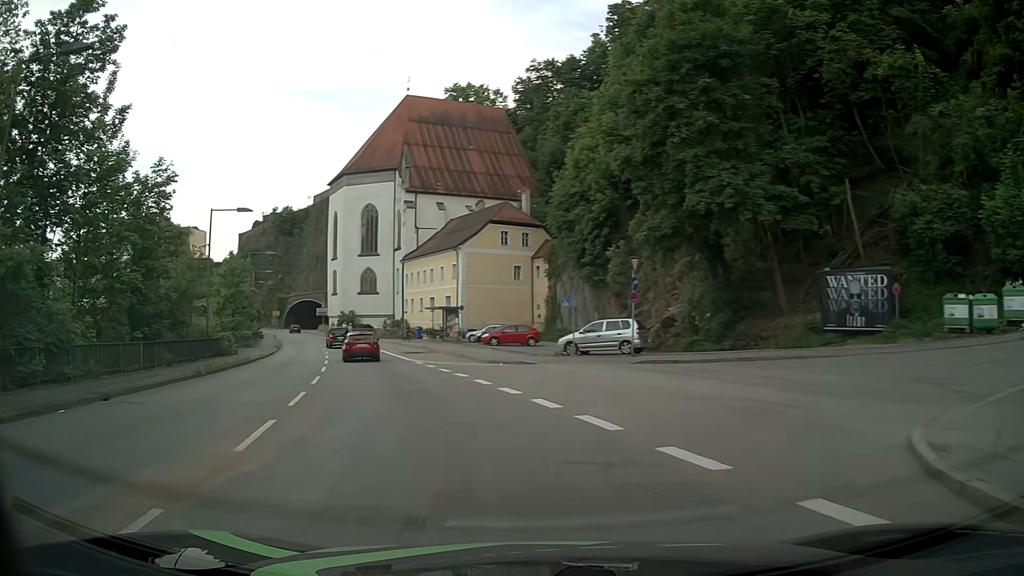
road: primary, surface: asphalt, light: Day
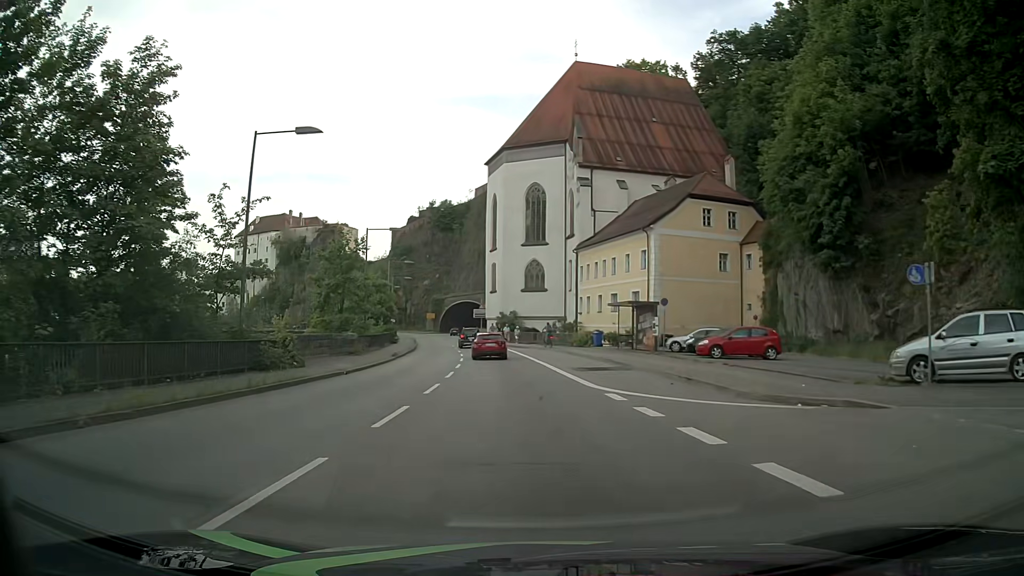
(-2.9, +15.8) m; -15°
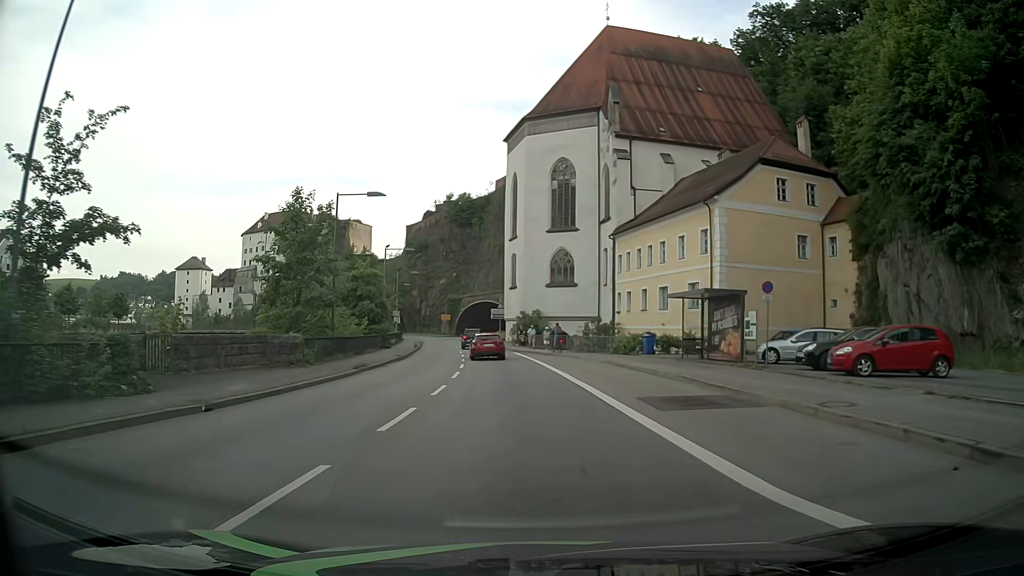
(-0.2, +12.4) m; -2°
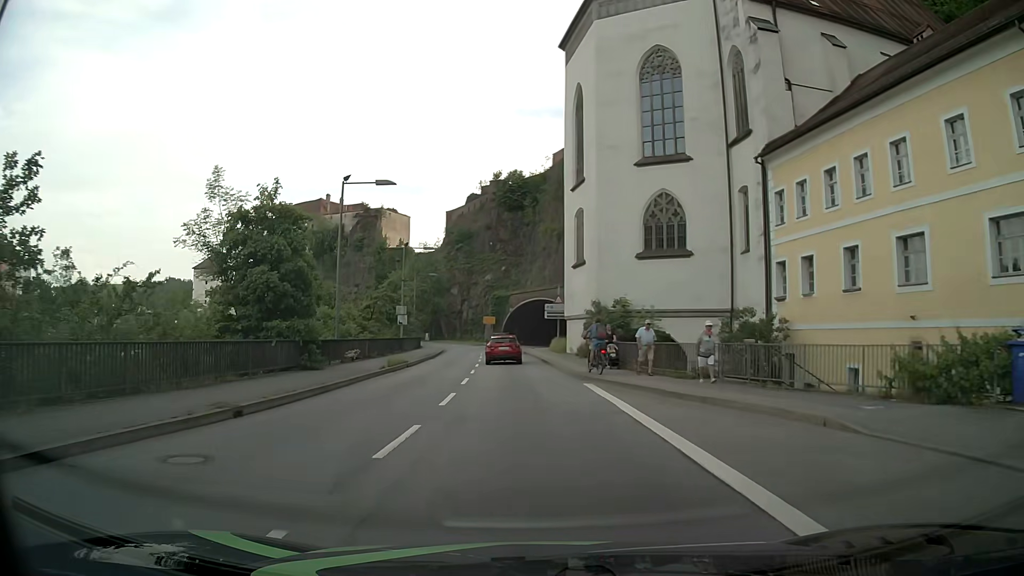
(-1.0, +26.6) m; -6°
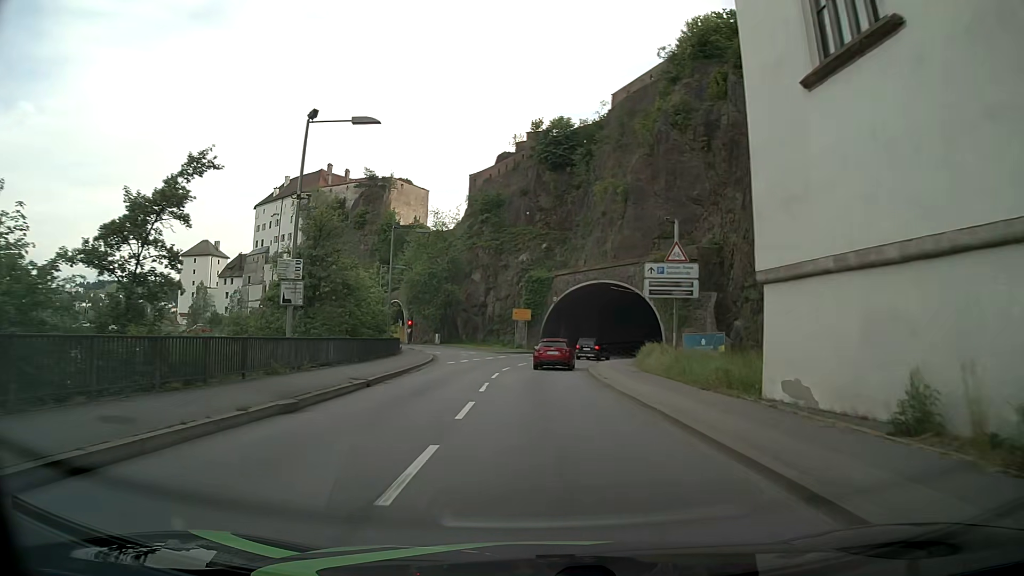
(-1.3, +32.0) m; -3°
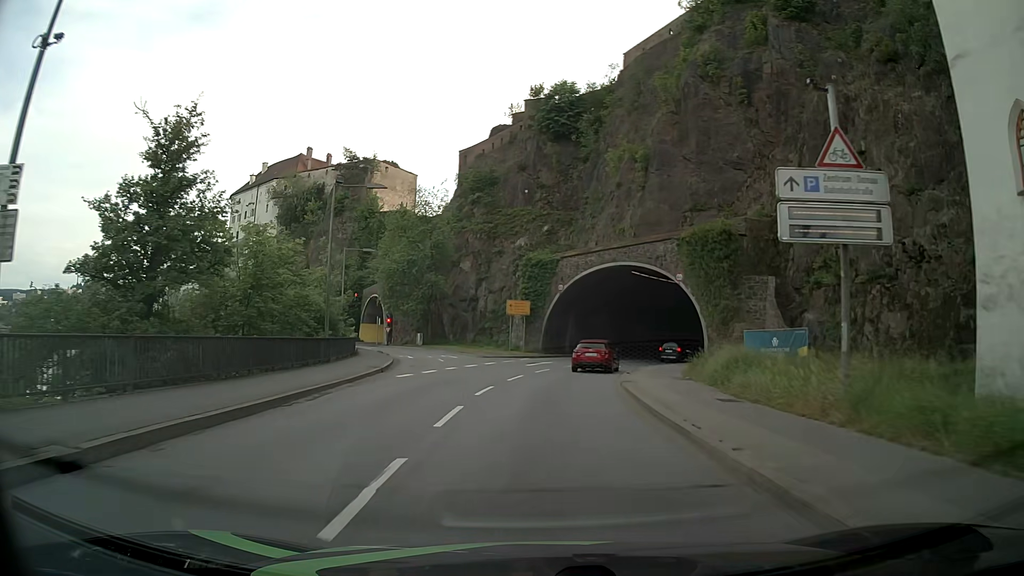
(+0.1, +13.2) m; 0°
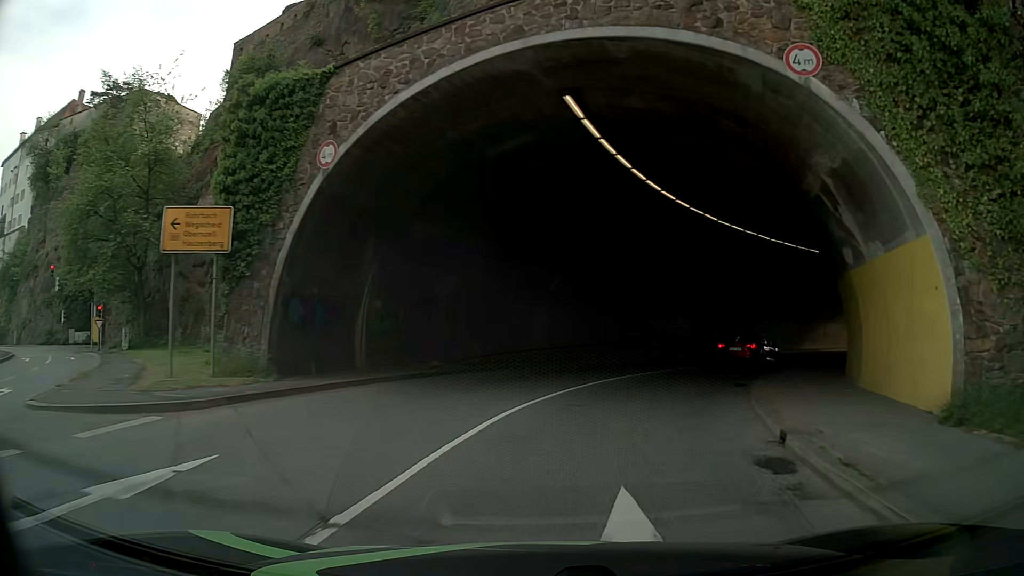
(+2.6, +32.8) m; +14°
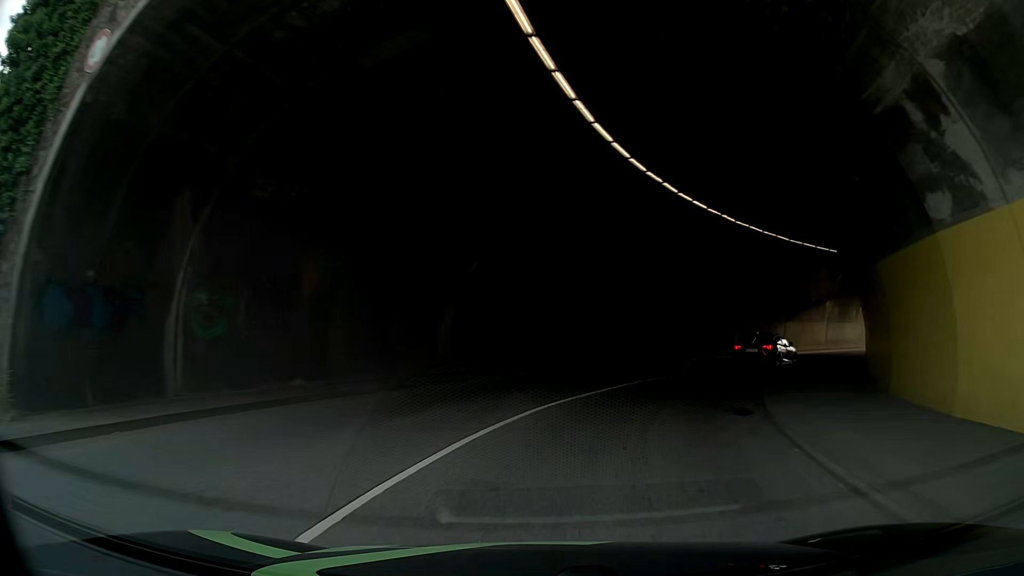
(+0.4, +6.2) m; +6°
